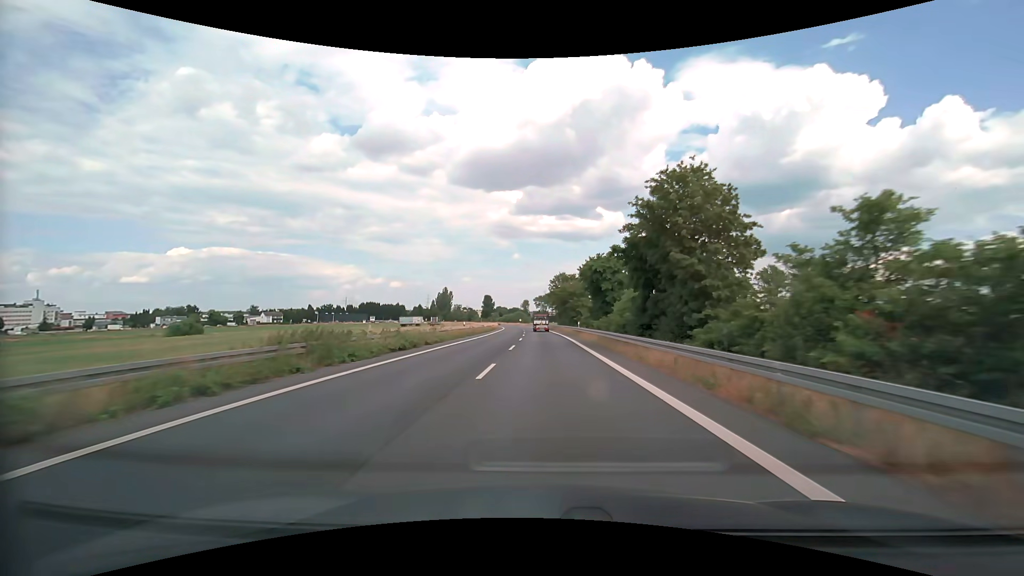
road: secondary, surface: asphalt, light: Day
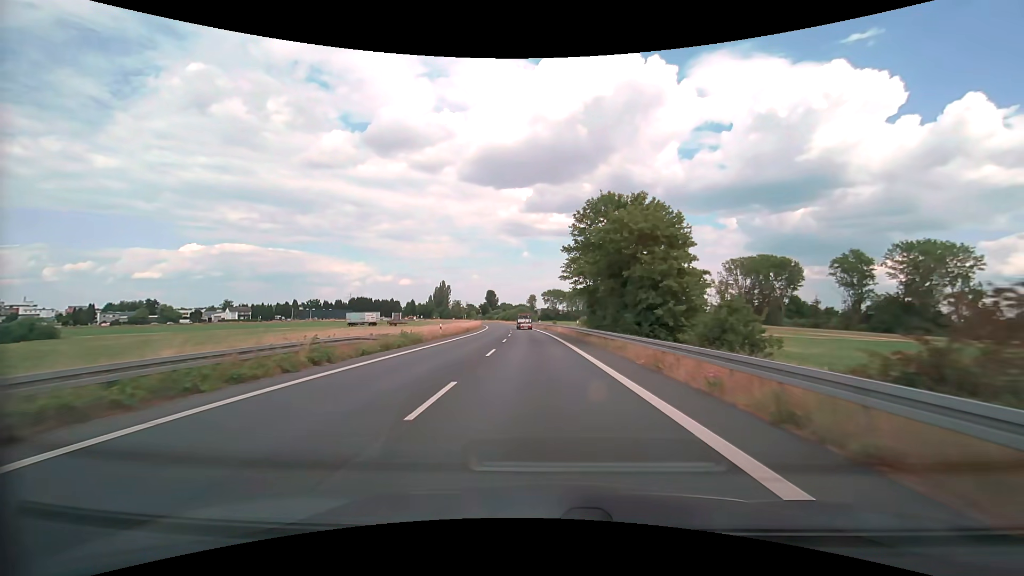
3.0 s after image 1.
(-0.1, +52.4) m; -1°
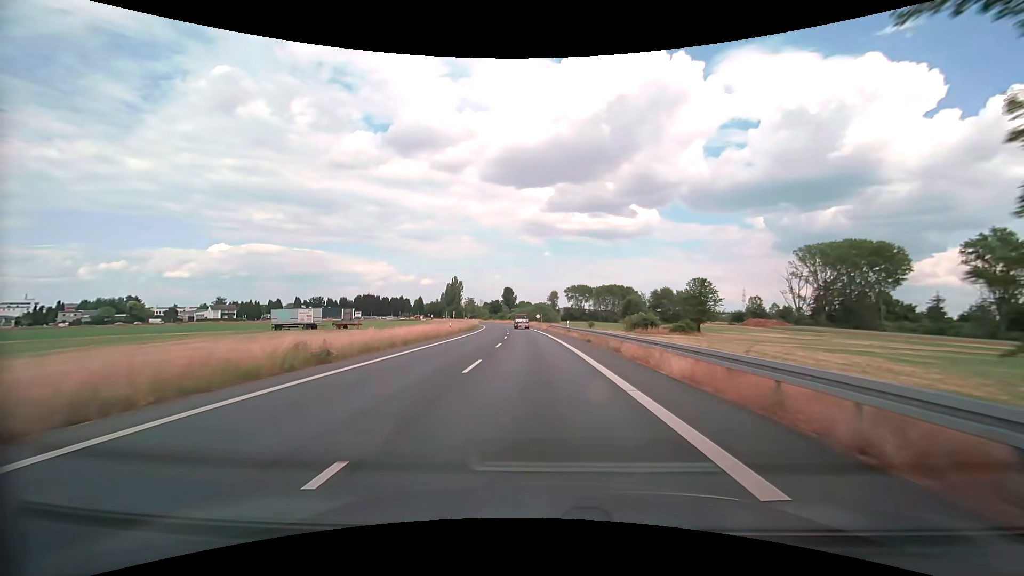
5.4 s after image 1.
(-0.8, +41.8) m; -2°
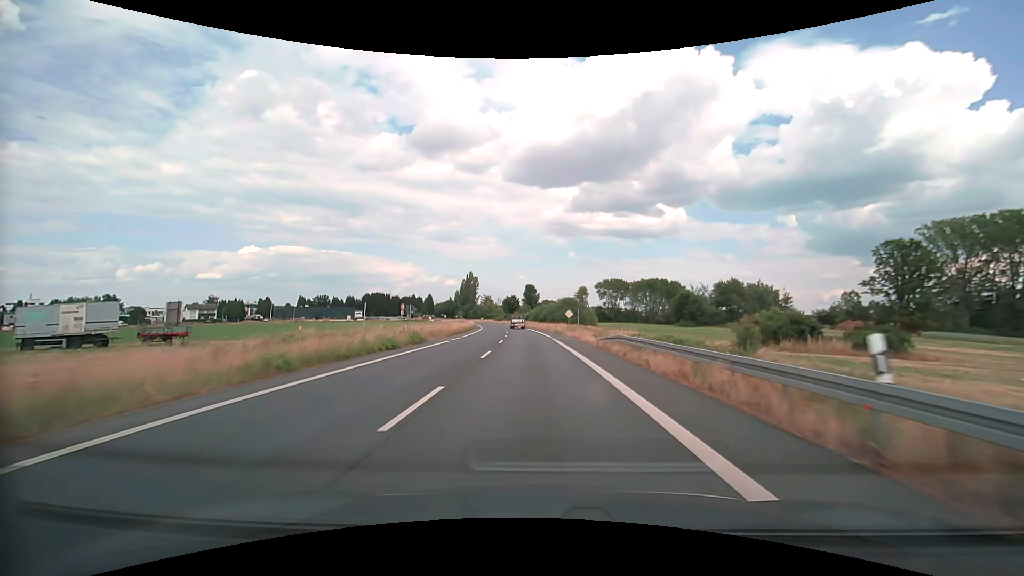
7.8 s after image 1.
(-0.9, +42.5) m; -3°
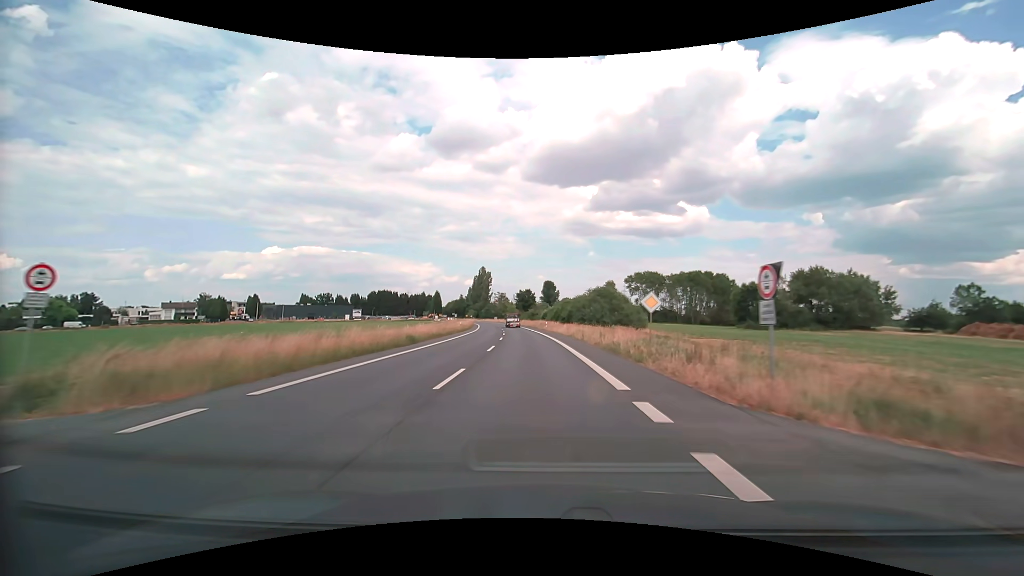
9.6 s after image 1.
(-0.6, +32.2) m; -2°
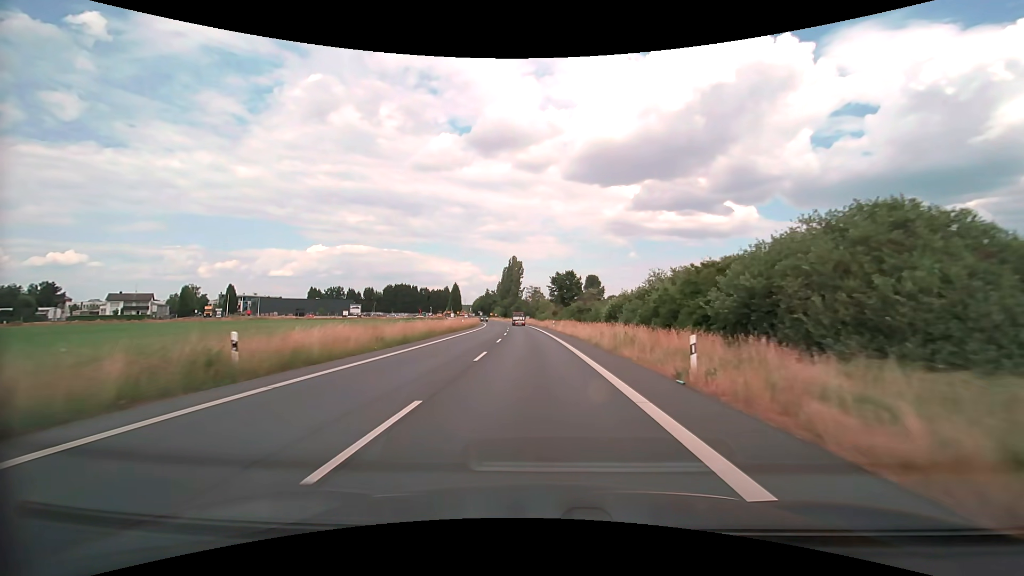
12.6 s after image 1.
(-2.1, +53.3) m; -4°
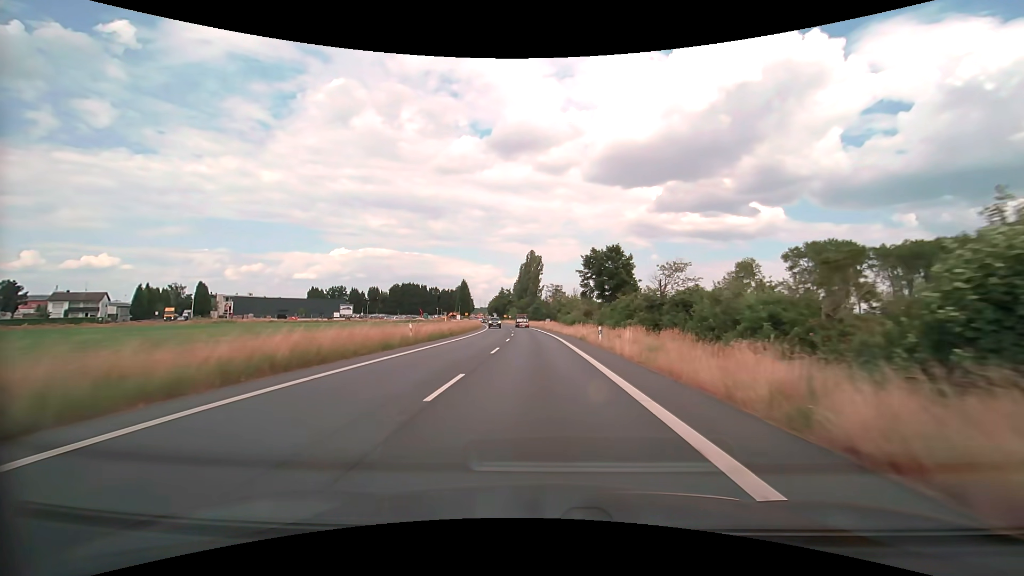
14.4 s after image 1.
(-0.7, +31.8) m; -2°
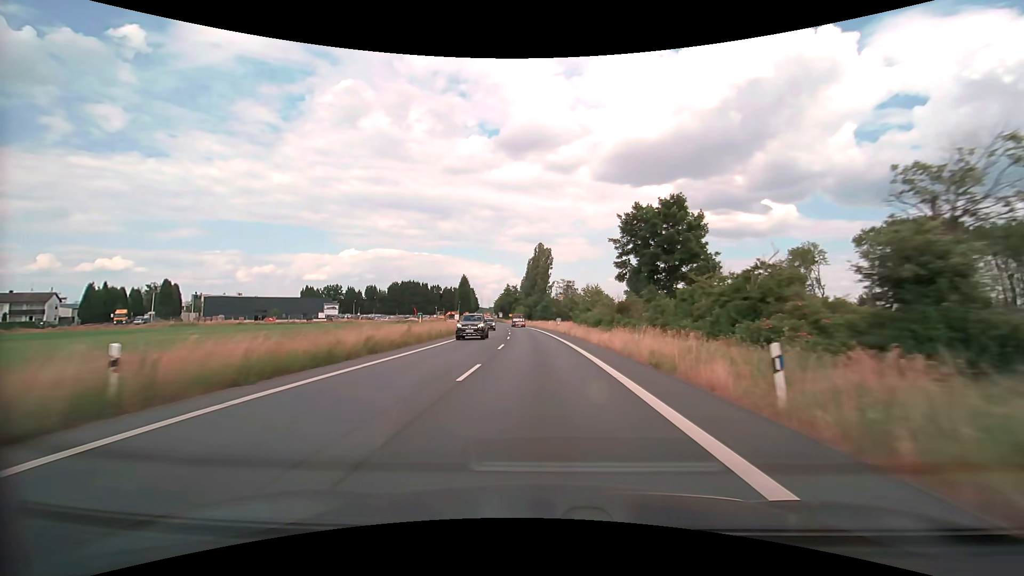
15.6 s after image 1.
(-0.2, +21.1) m; -1°
